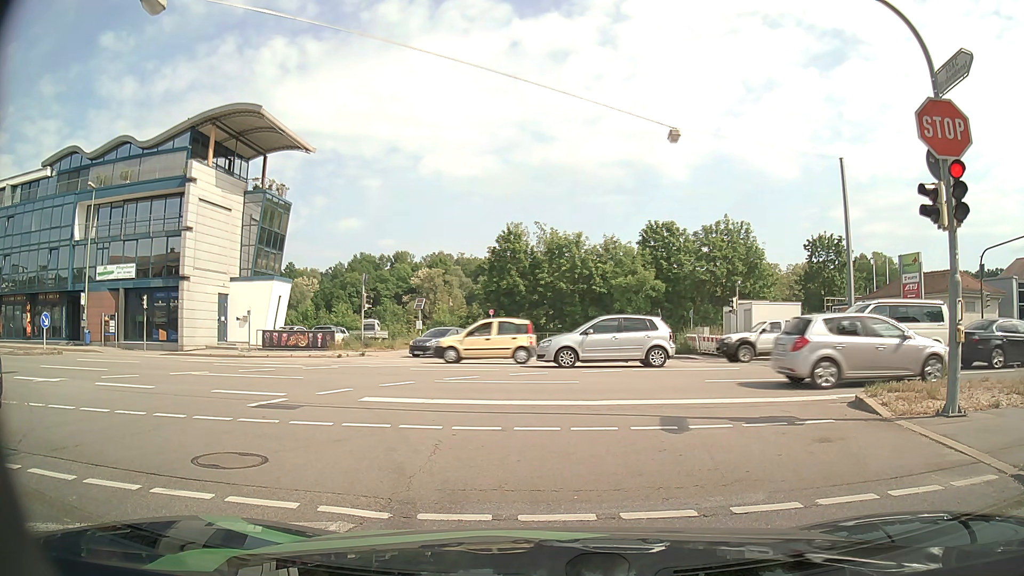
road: tertiary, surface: asphalt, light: Day
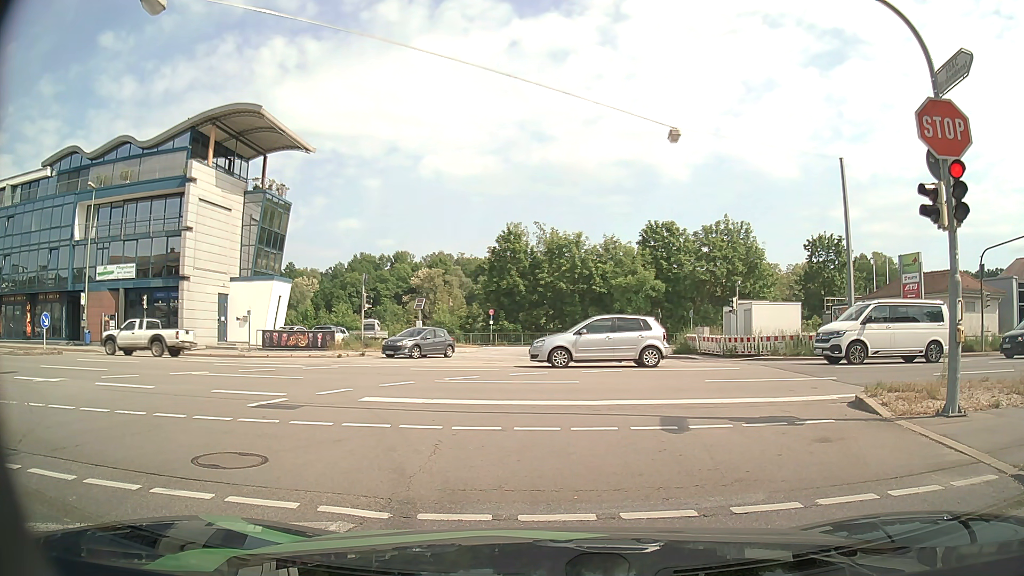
(0.0, 0.0) m; 0°
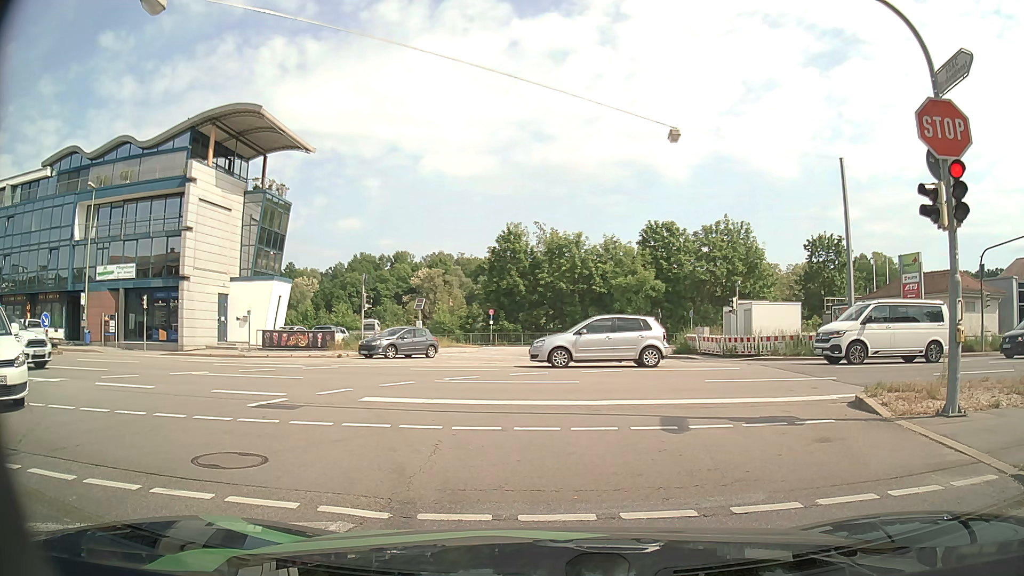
(0.0, 0.0) m; 0°
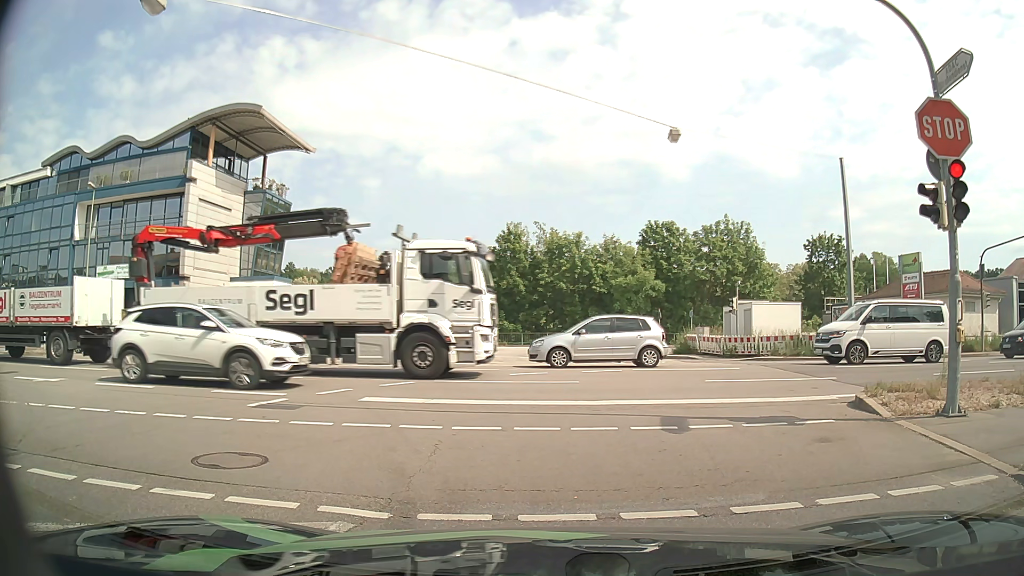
(0.0, 0.0) m; 0°
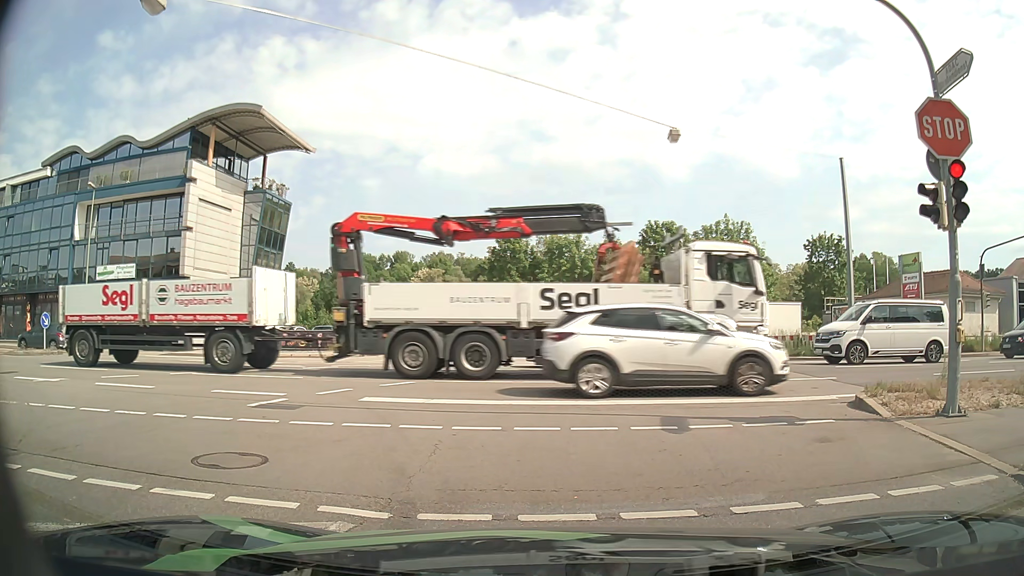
(0.0, 0.0) m; 0°
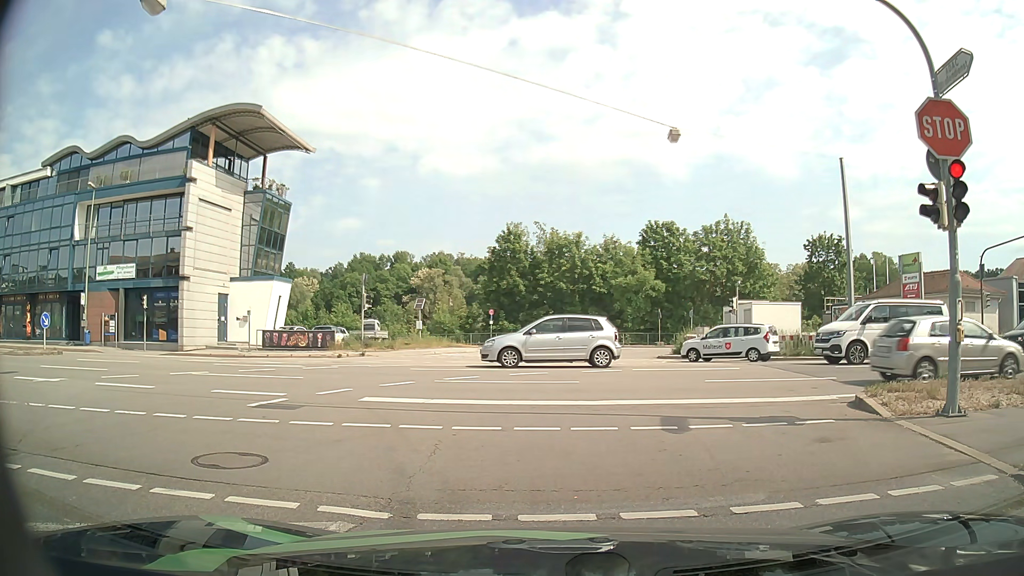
(0.0, 0.0) m; 0°
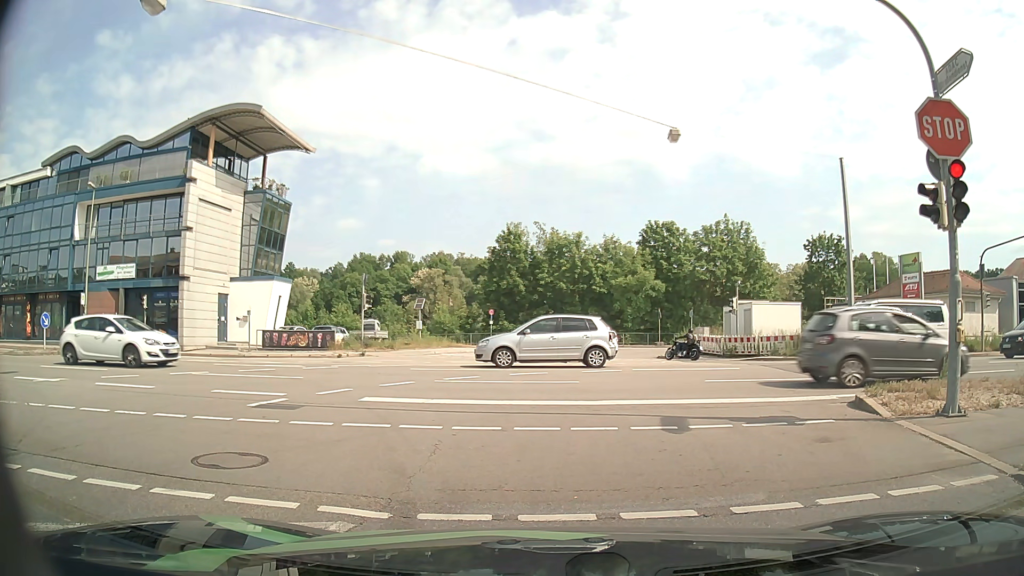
(0.0, 0.0) m; 0°
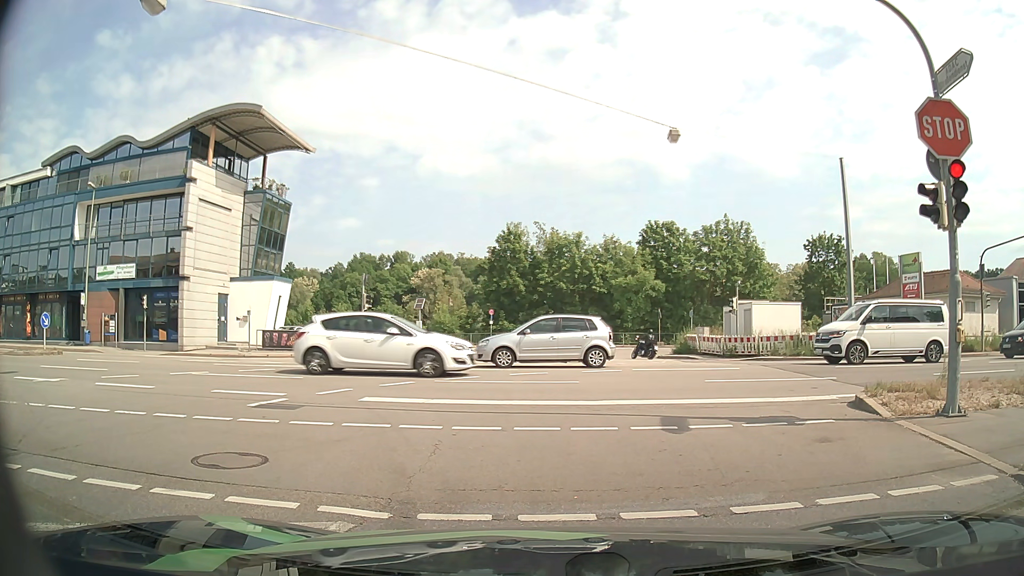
(0.0, 0.0) m; 0°
(-1, +10) (-5, +19) (-12, +26) (-22, +28) (-32, +28) (-42, +27) (-52, +27) (-62, +27) (-72, +27) (-82, +27) m
